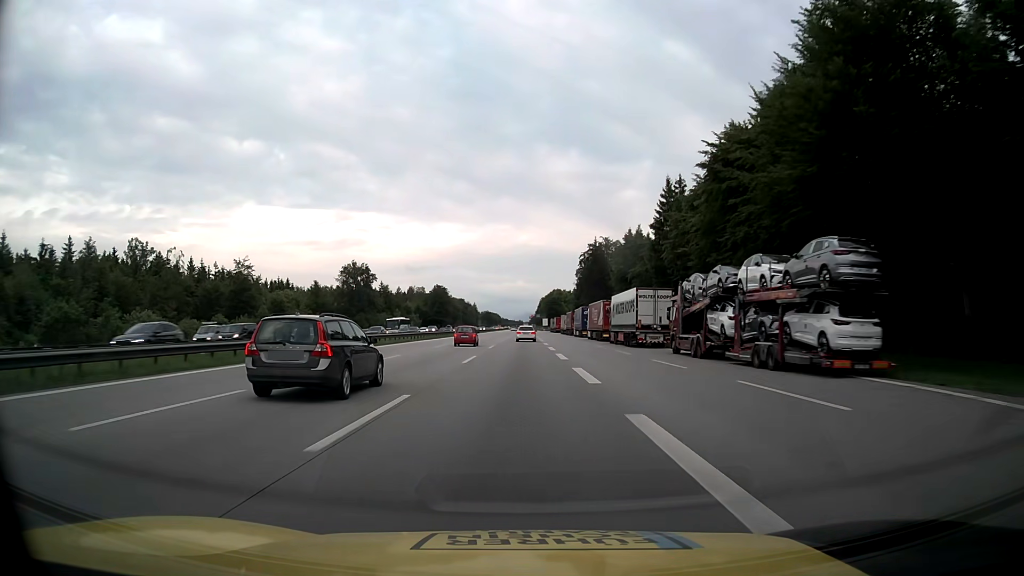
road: motorway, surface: asphalt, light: Day
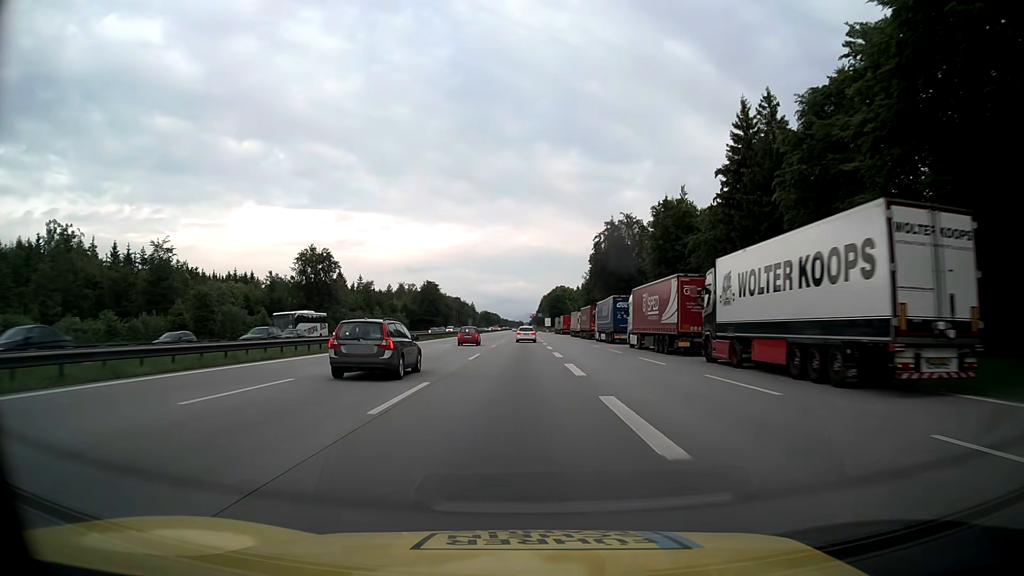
(0.0, +32.9) m; 0°
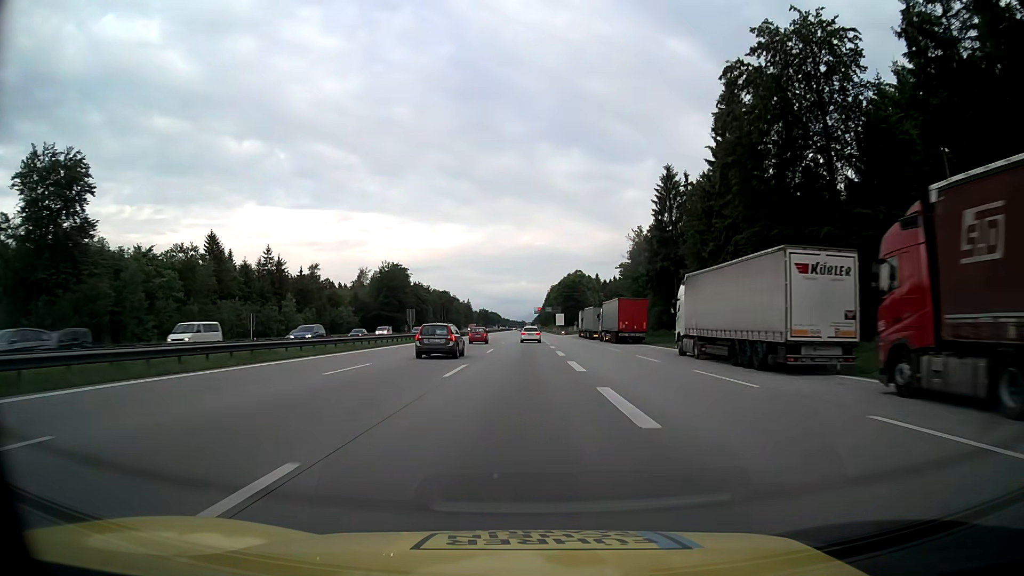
(-0.2, +82.2) m; 0°
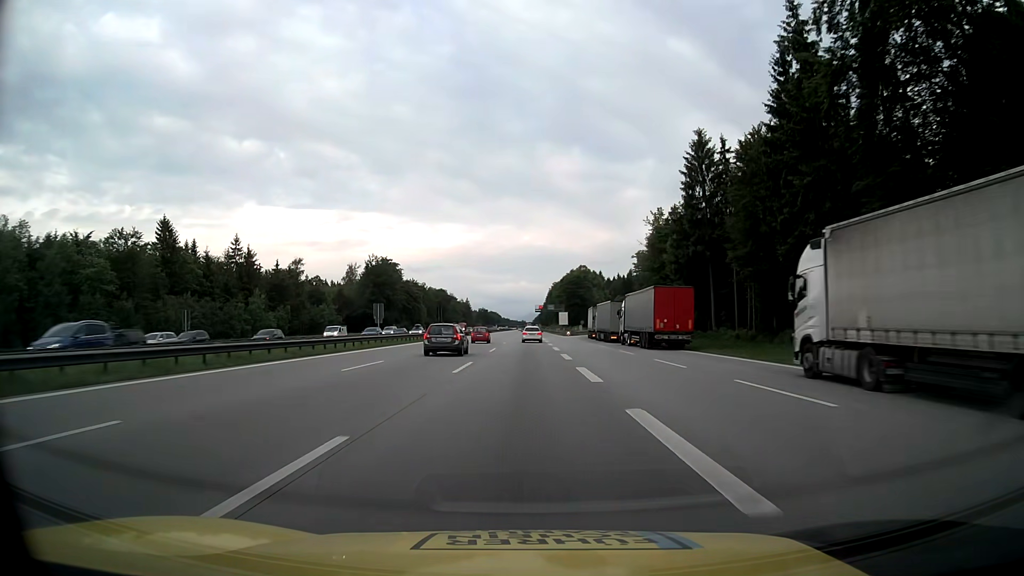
(0.0, +16.4) m; 0°
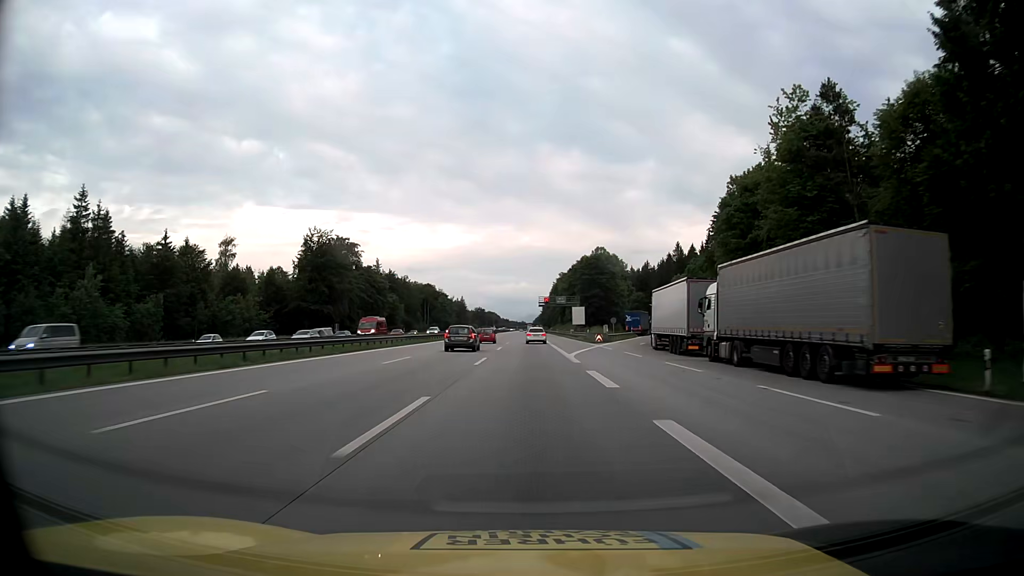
(-0.2, +49.3) m; 0°
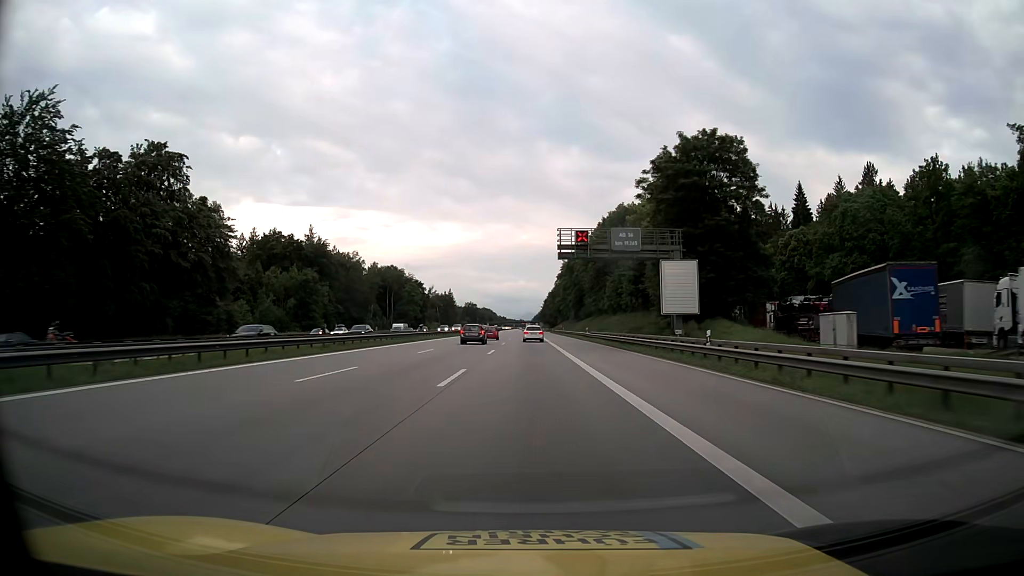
(+0.1, +82.1) m; 0°
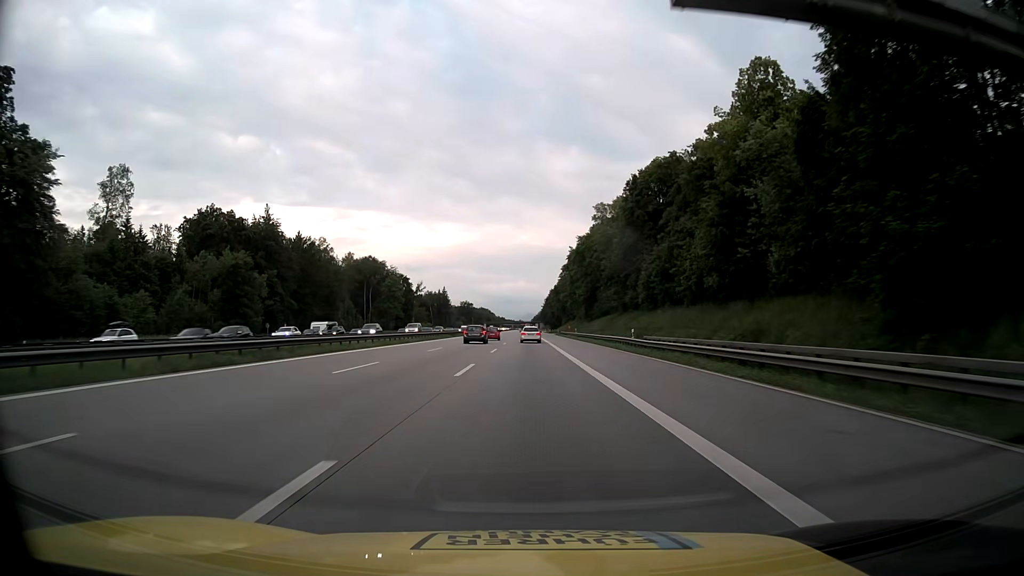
(0.0, +32.8) m; 0°
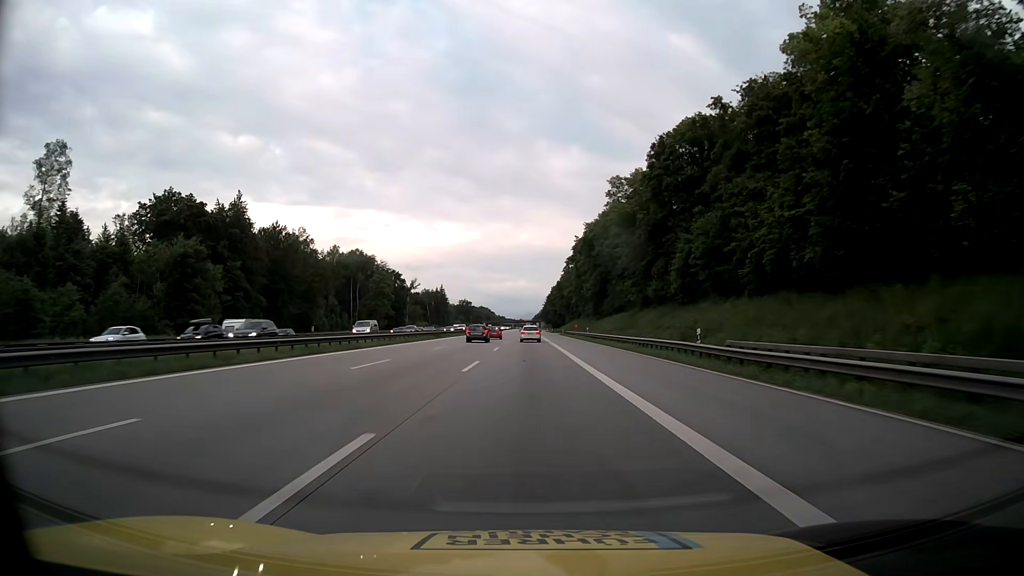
(0.0, +16.4) m; 0°
(0, +10) (0, +20) (0, +30) (0, +40) (0, +50) (0, +60) (0, +70) (0, +80) (0, +90) (0, +100) m
